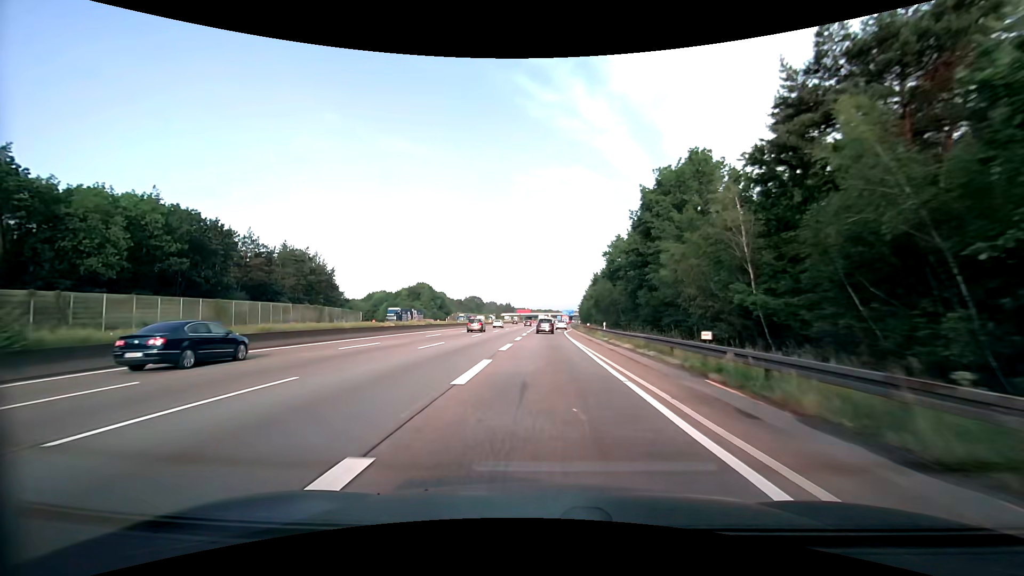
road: motorway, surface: asphalt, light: Day
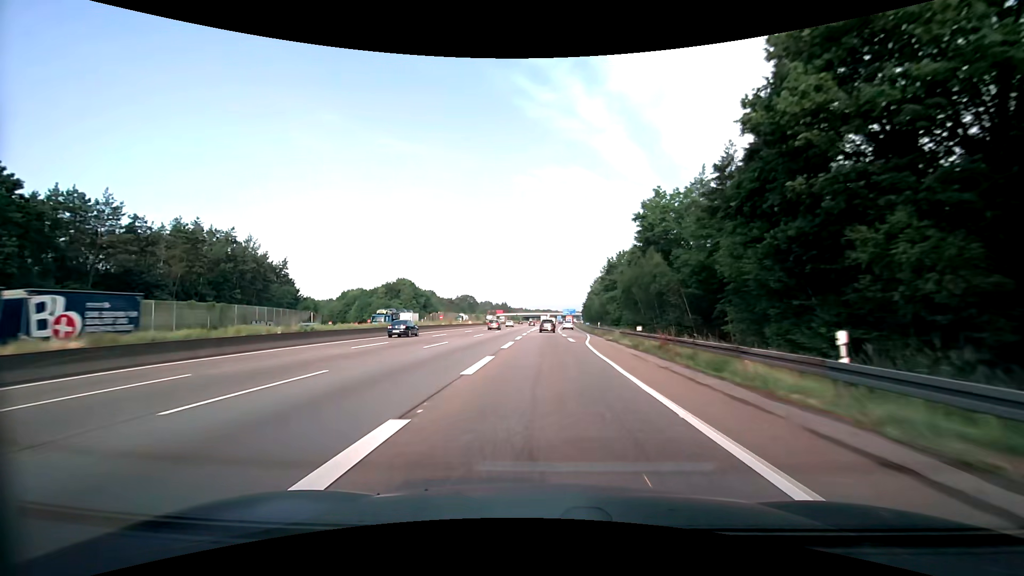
(+0.2, +33.9) m; 0°
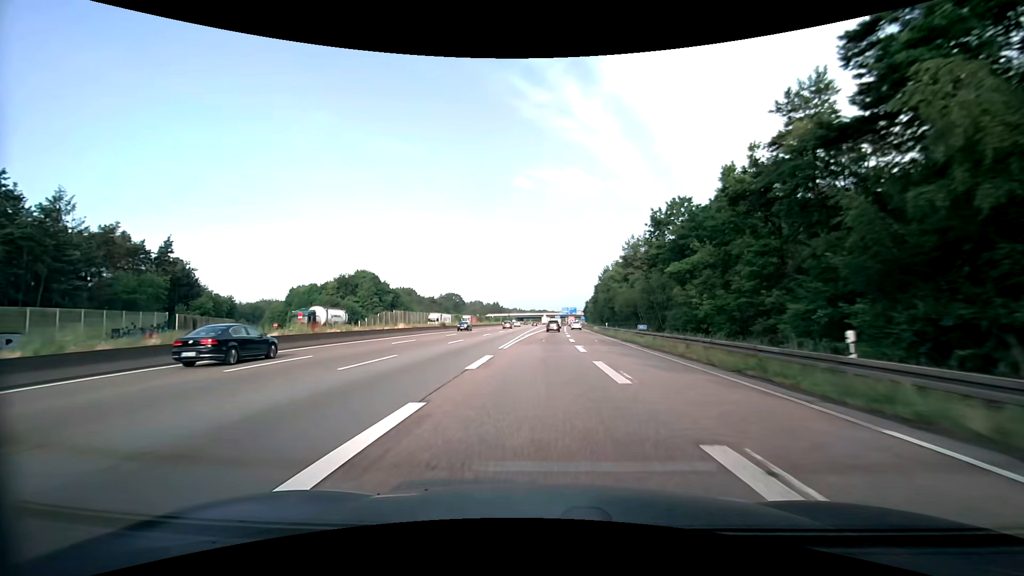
(+0.2, +46.9) m; +1°
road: motorway_link
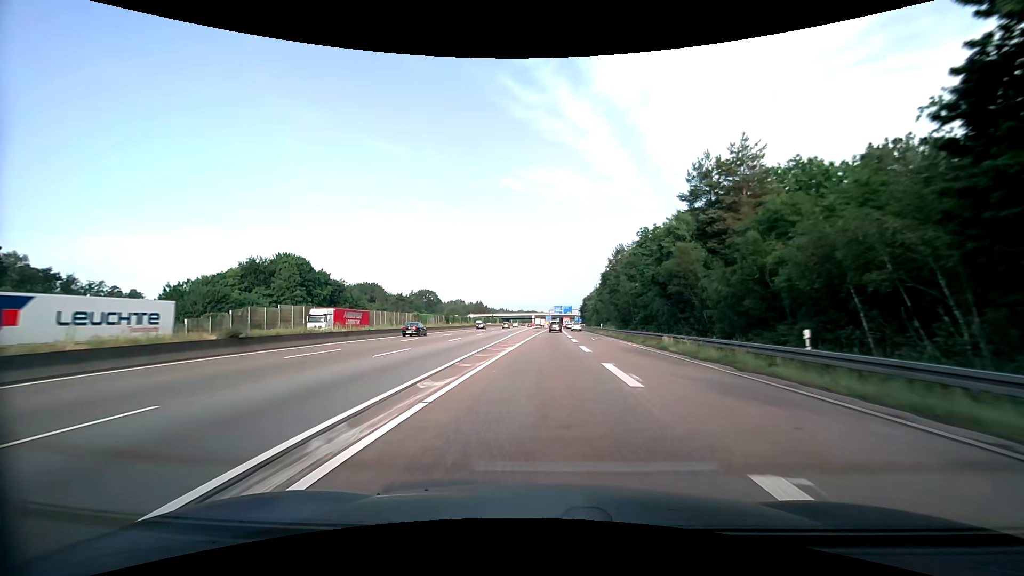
(+0.4, +48.9) m; +1°
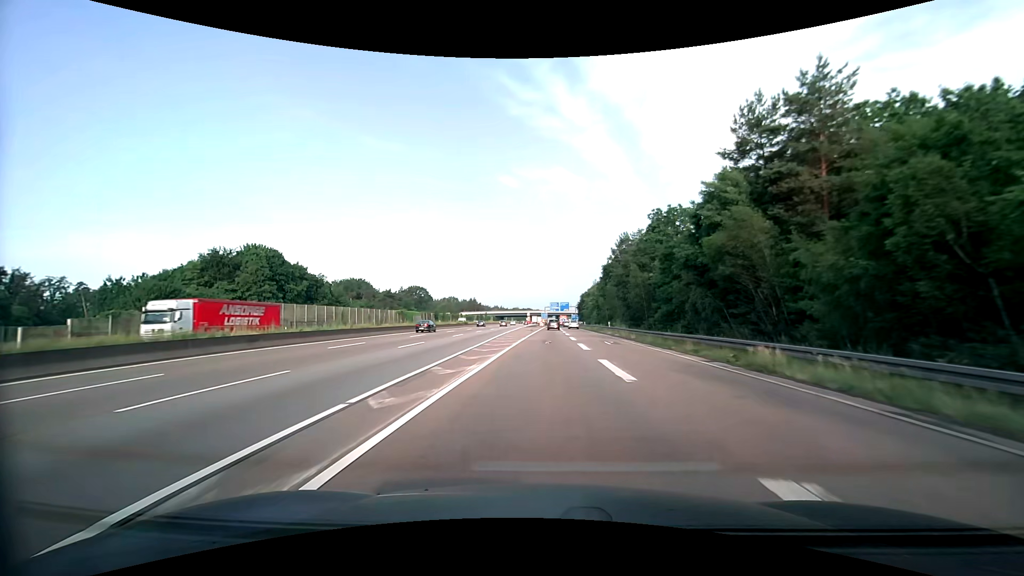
(0.0, +12.6) m; 0°
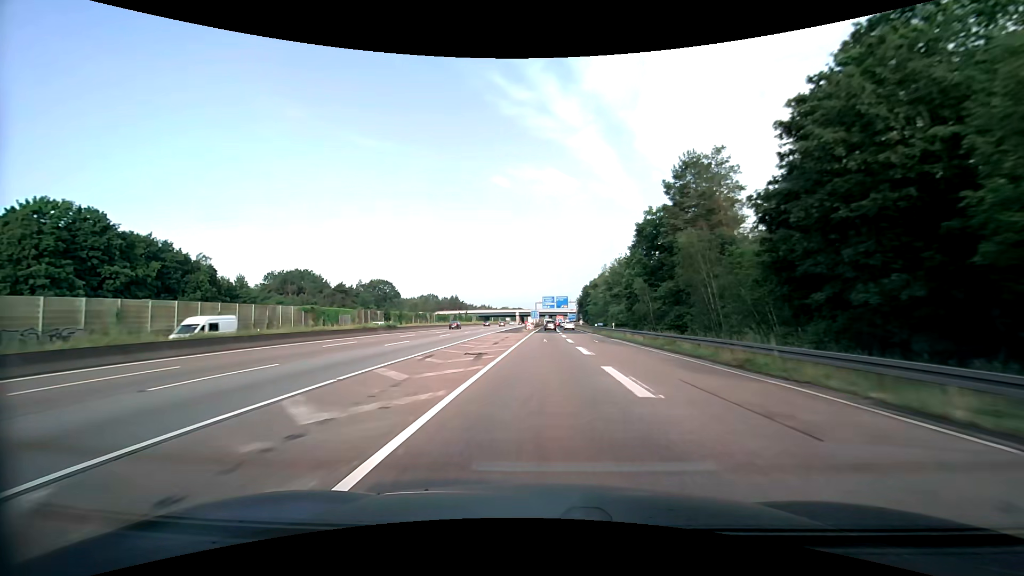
(+0.6, +51.0) m; +1°
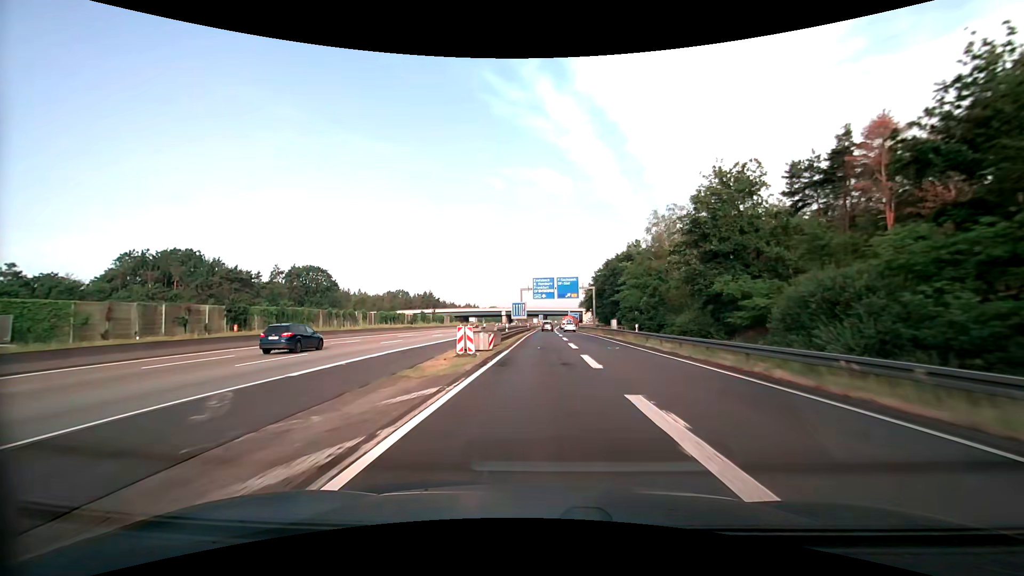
(+0.5, +66.0) m; +1°
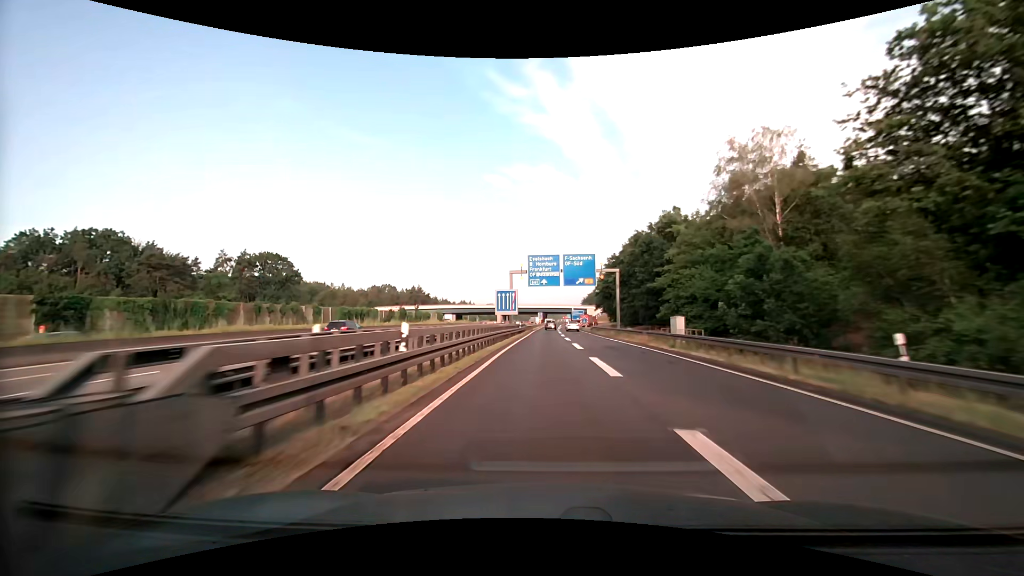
(0.0, +27.0) m; 0°
(0, +10) (0, +20) (0, +30) (0, +40) (0, +50) (0, +60) (+1, +70) (+1, +80) (+1, +90) (+1, +100) m
